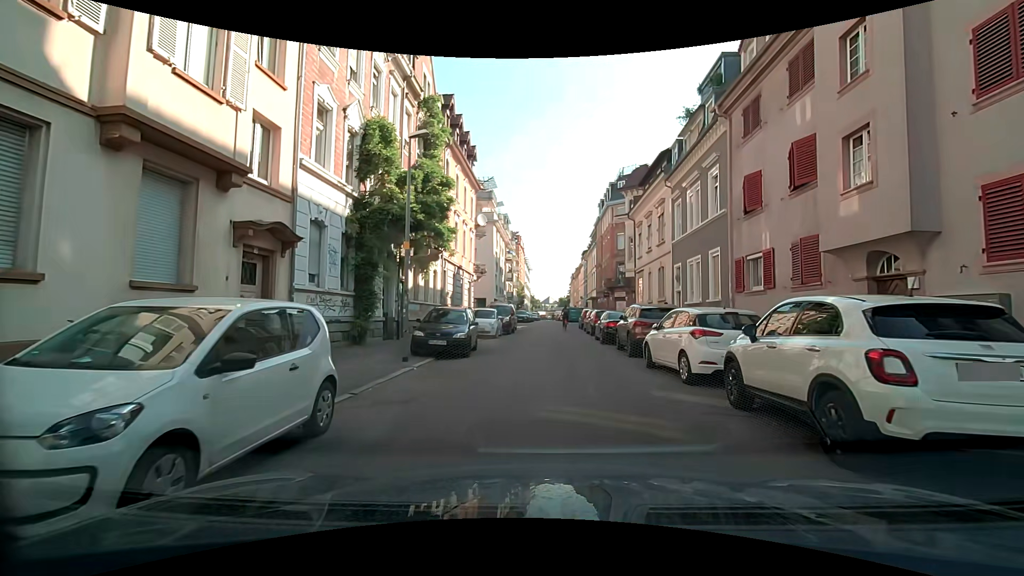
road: residential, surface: asphalt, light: Day
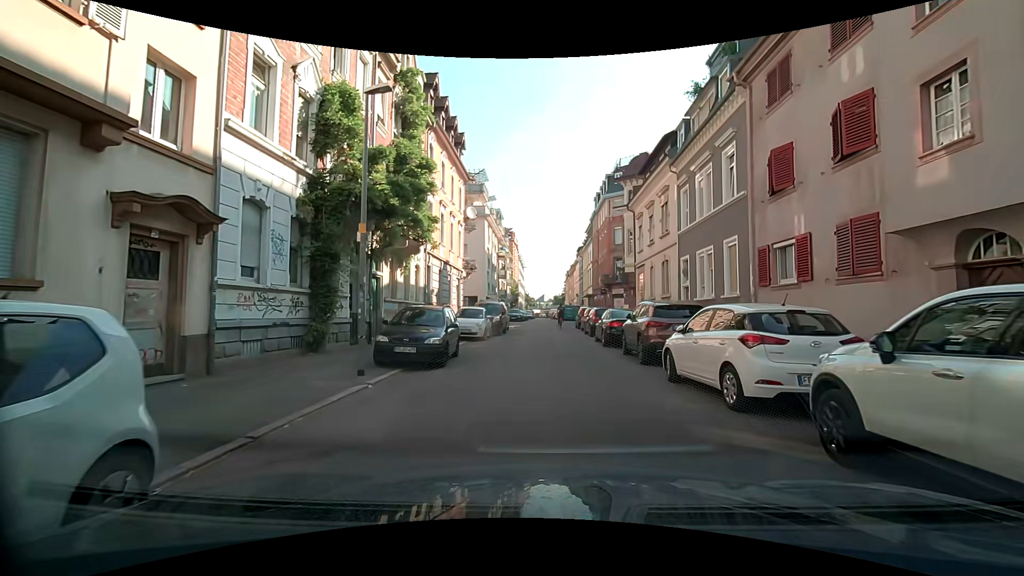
(0.0, +2.7) m; 0°
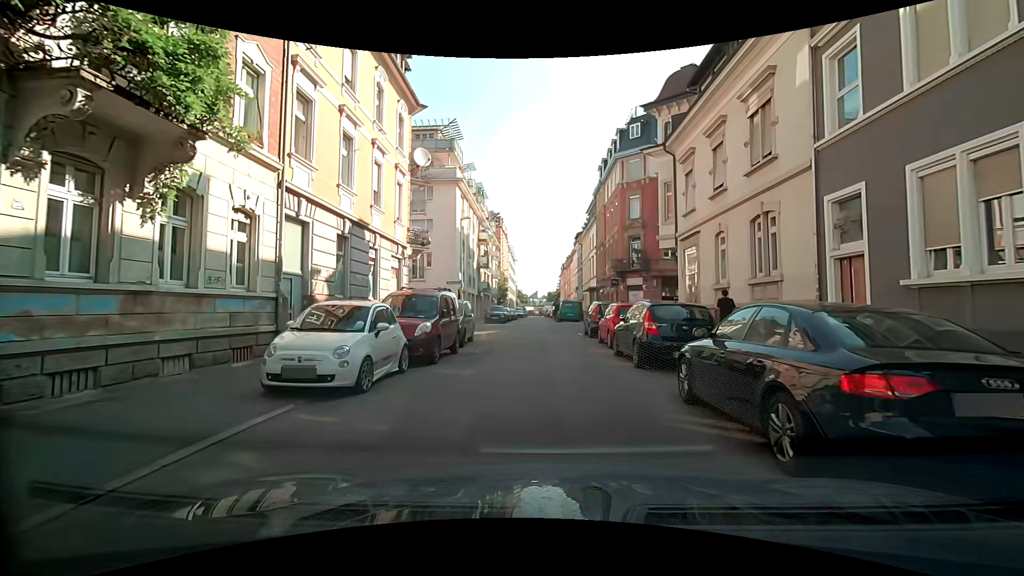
(-0.1, +14.1) m; -1°
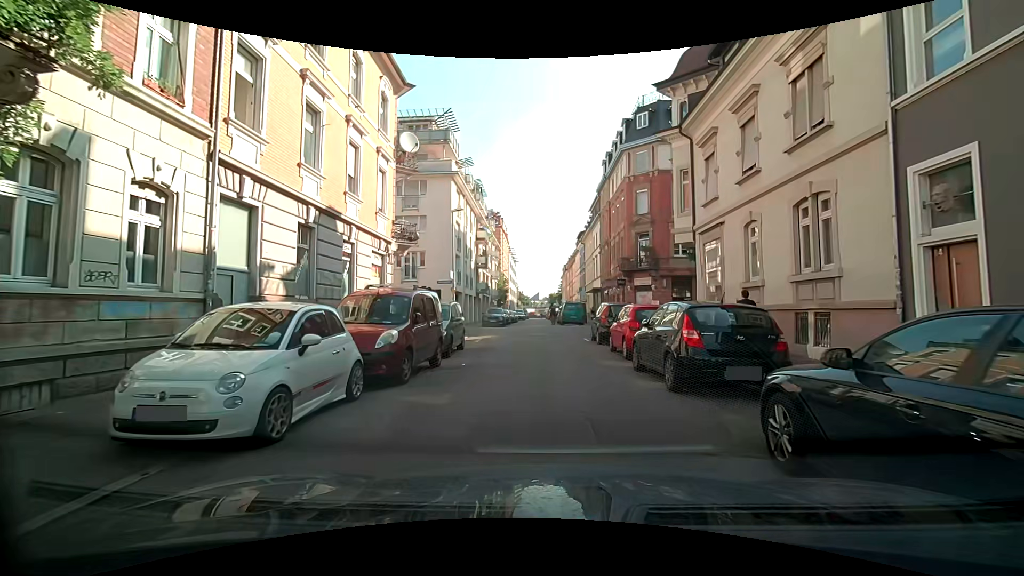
(0.0, +2.7) m; -1°
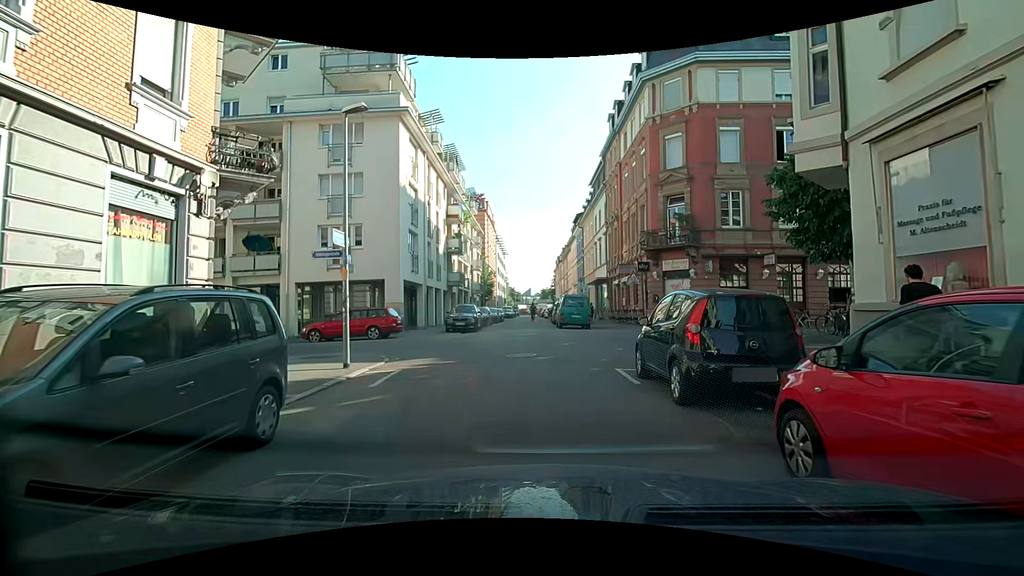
(+0.3, +11.6) m; 0°
